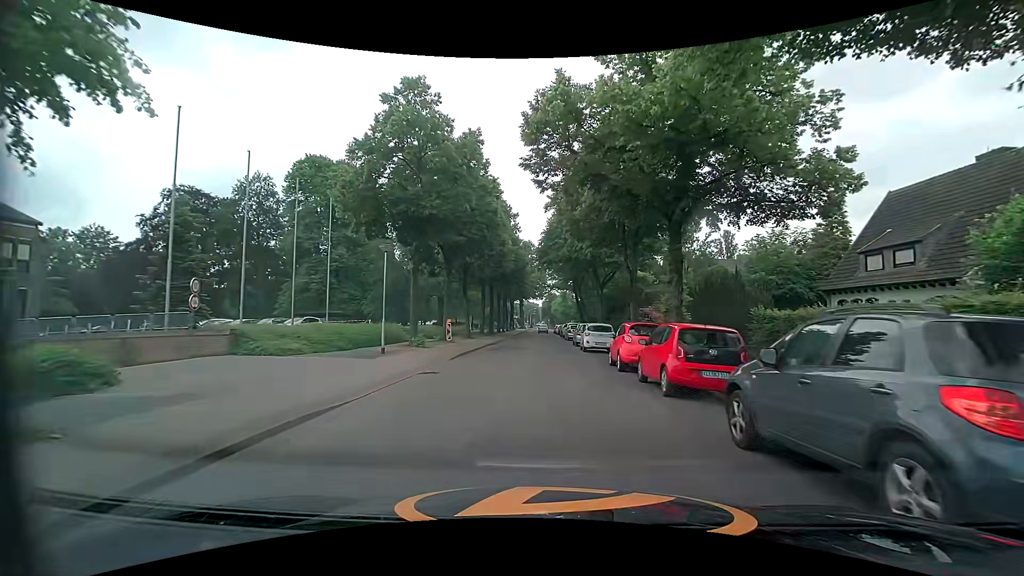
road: unclassified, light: Day
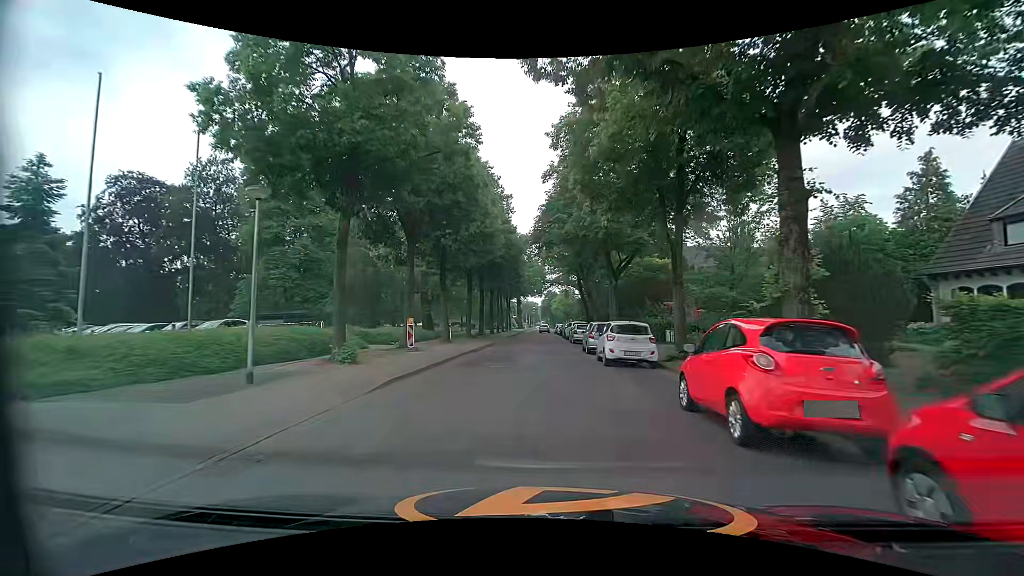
(+0.3, +9.3) m; +1°
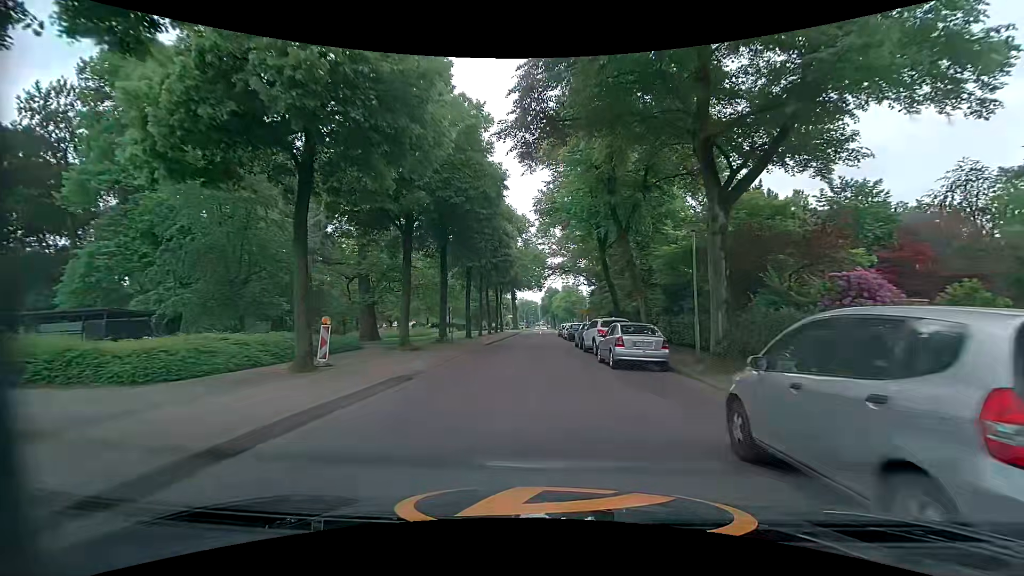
(+0.2, +20.7) m; 0°
(0, +10) (0, +20) (0, +30) (0, +40) (+1, +50) (+1, +60) (+1, +70) (+2, +80) (+4, +90) (+10, +98) m
